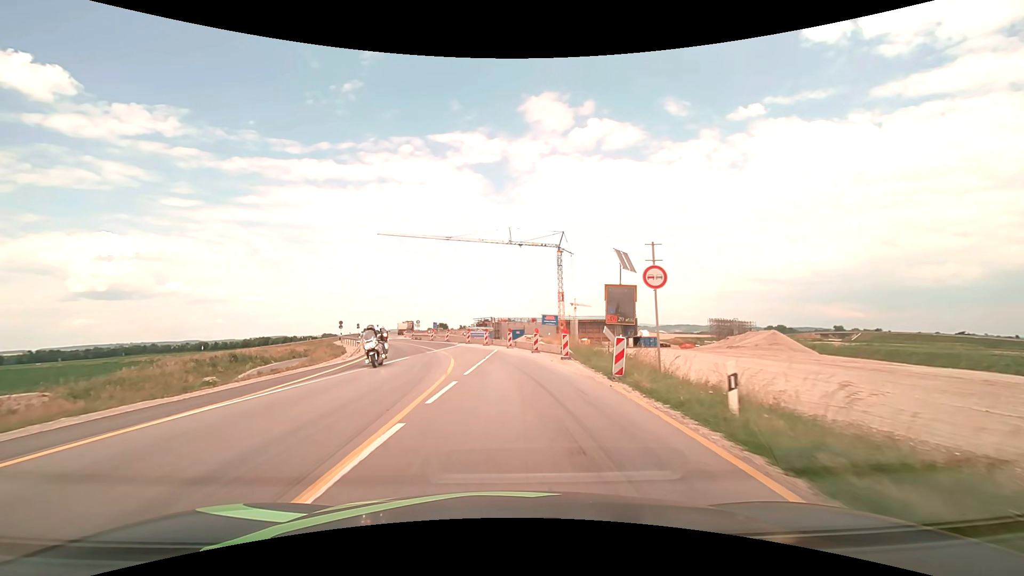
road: unclassified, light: Day
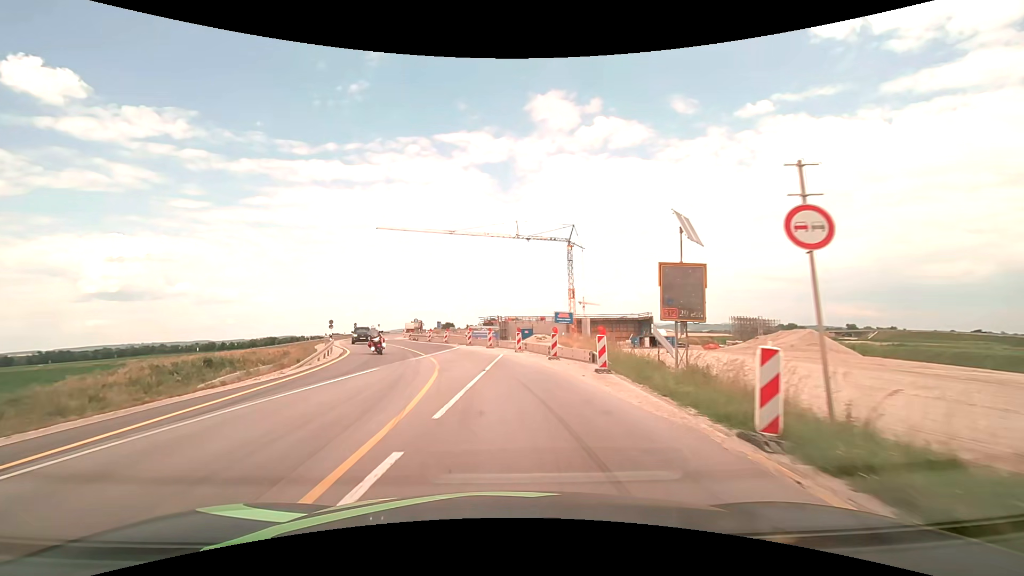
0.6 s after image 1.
(0.0, +7.6) m; -1°
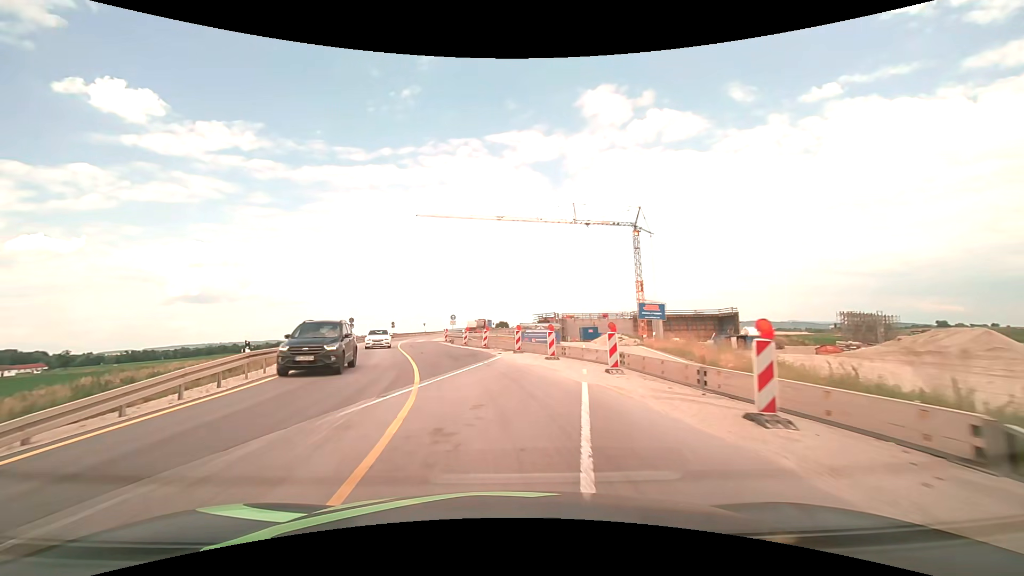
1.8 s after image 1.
(-0.6, +15.1) m; -6°
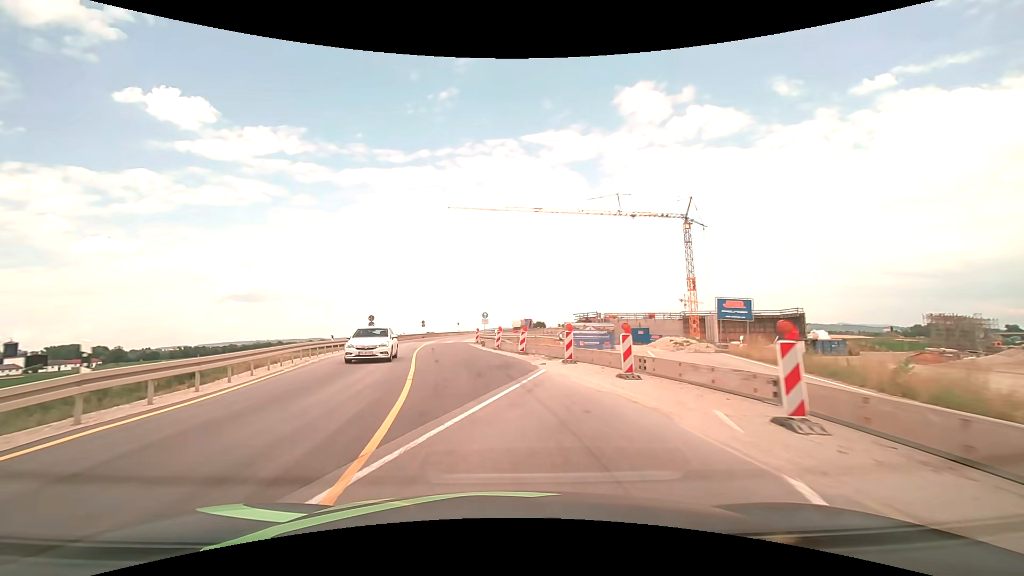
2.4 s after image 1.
(-0.3, +7.6) m; -4°
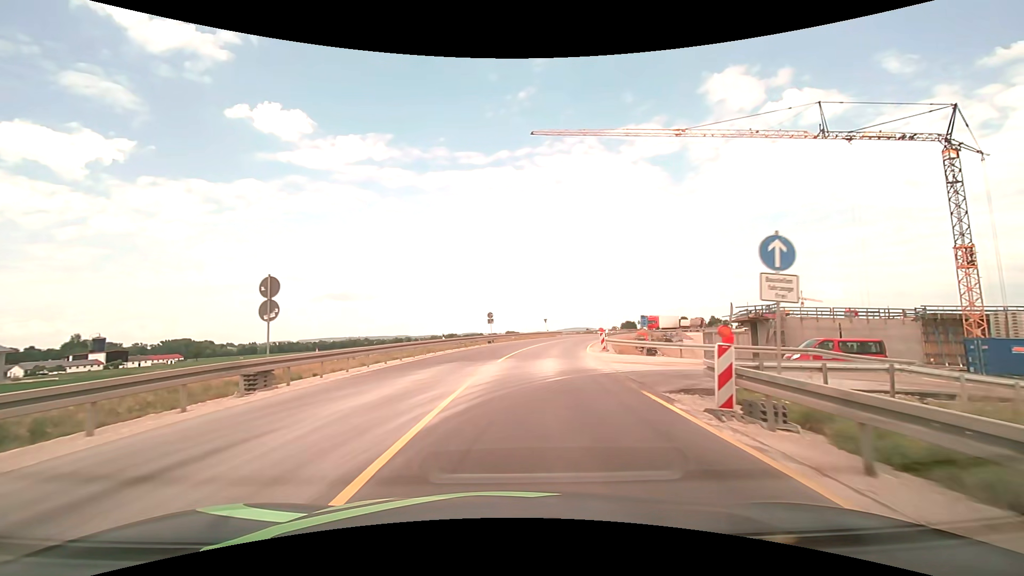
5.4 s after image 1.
(-4.9, +37.3) m; -10°
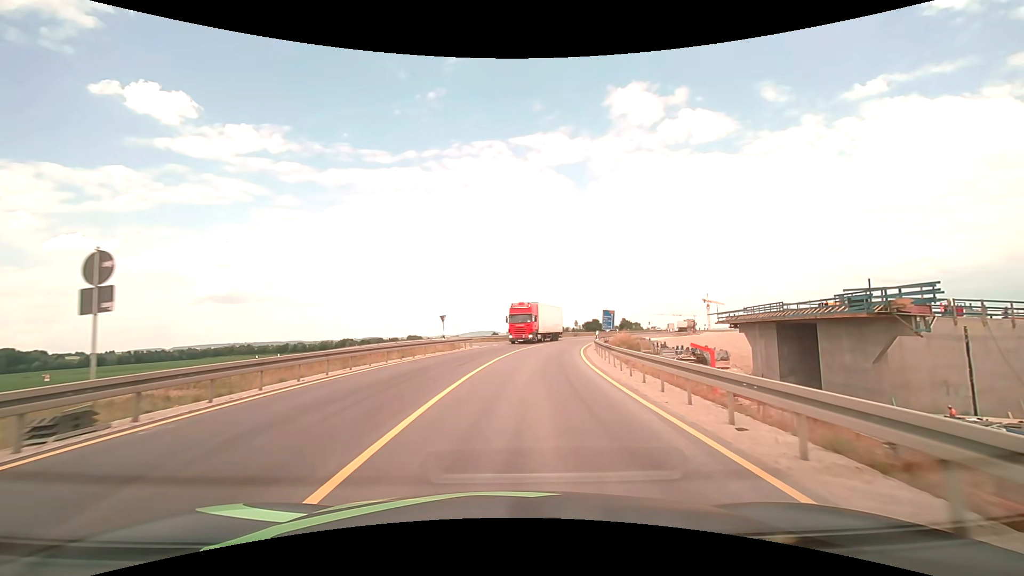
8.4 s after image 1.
(+3.3, +37.8) m; +11°
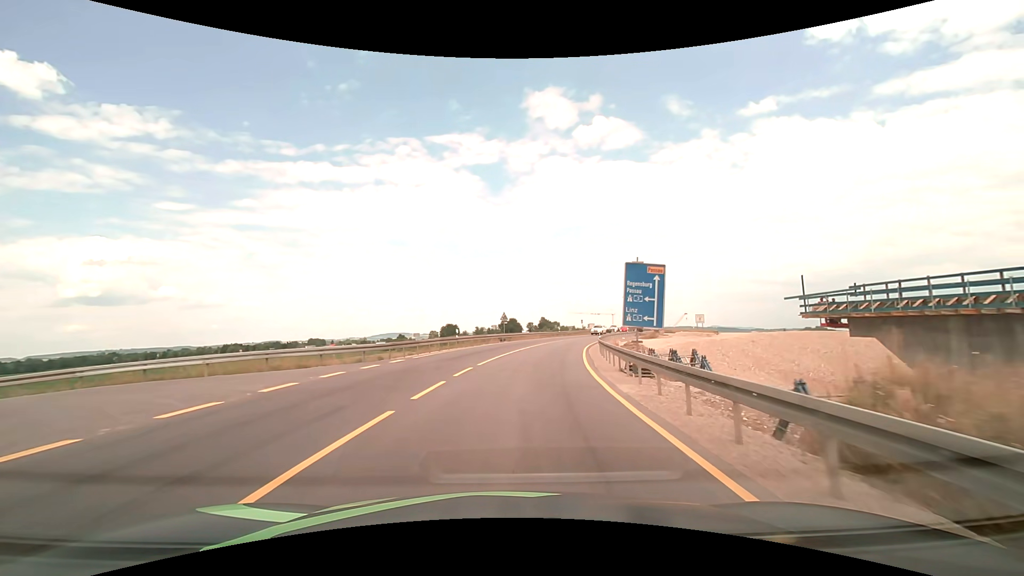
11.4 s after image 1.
(+3.5, +37.8) m; +10°
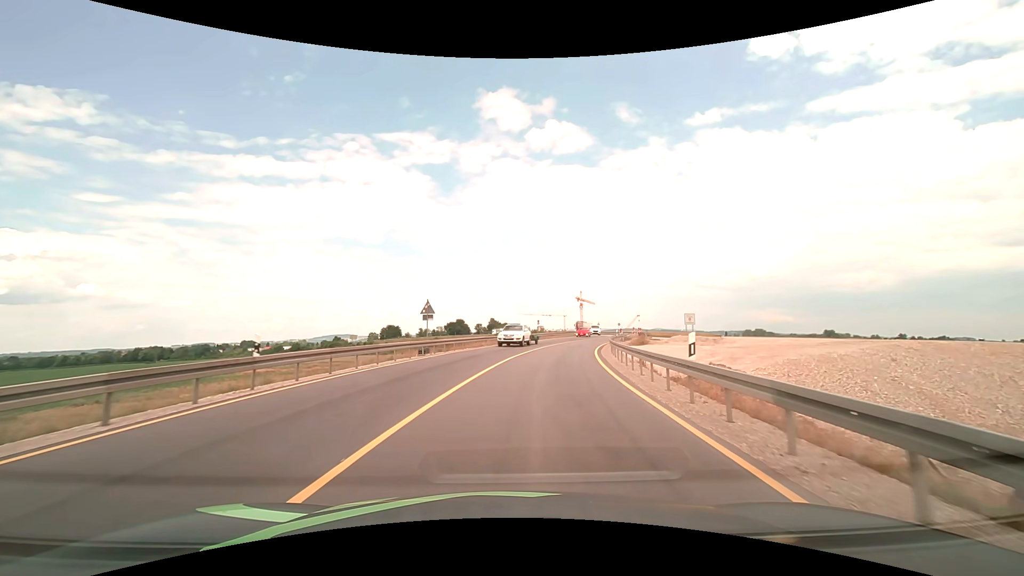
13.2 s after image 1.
(+1.1, +22.8) m; +6°
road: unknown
(0, +10) (+1, +20) (+3, +30) (+5, +40) (+8, +49) (+10, +59) (+13, +68) (+17, +78) (+20, +87) (+22, +97) m
